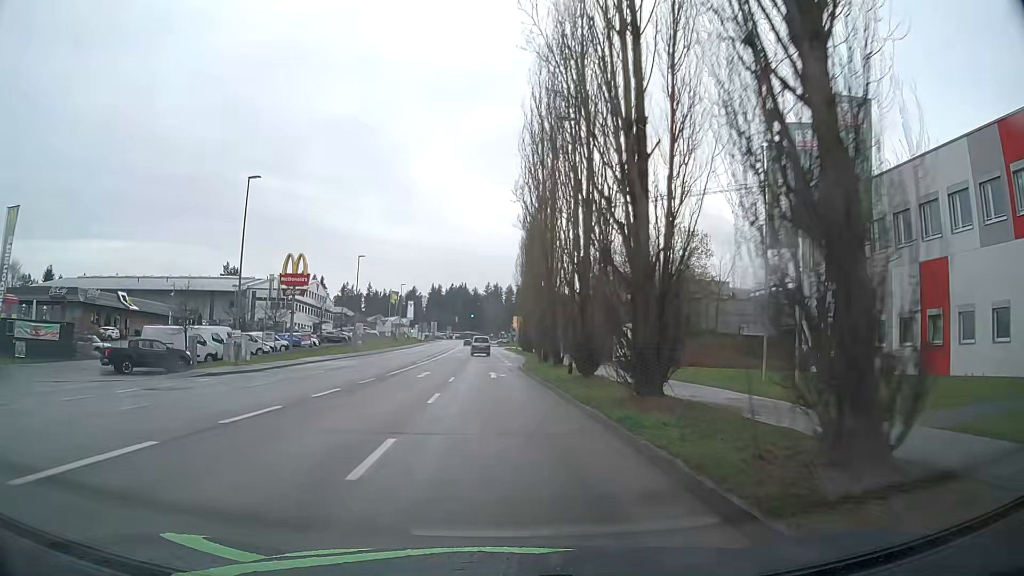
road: tertiary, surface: asphalt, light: Day
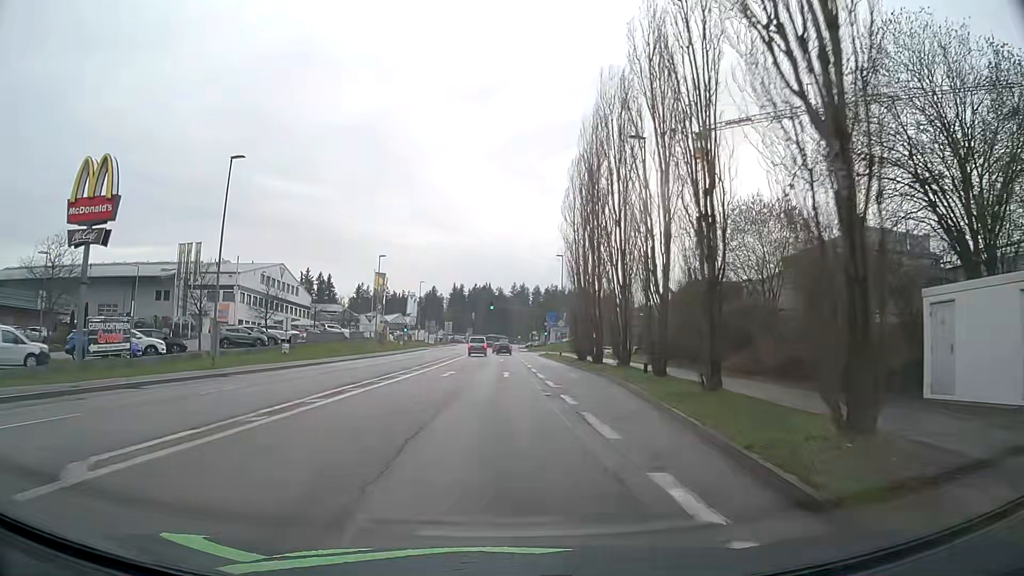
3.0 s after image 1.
(-1.0, +40.6) m; -2°
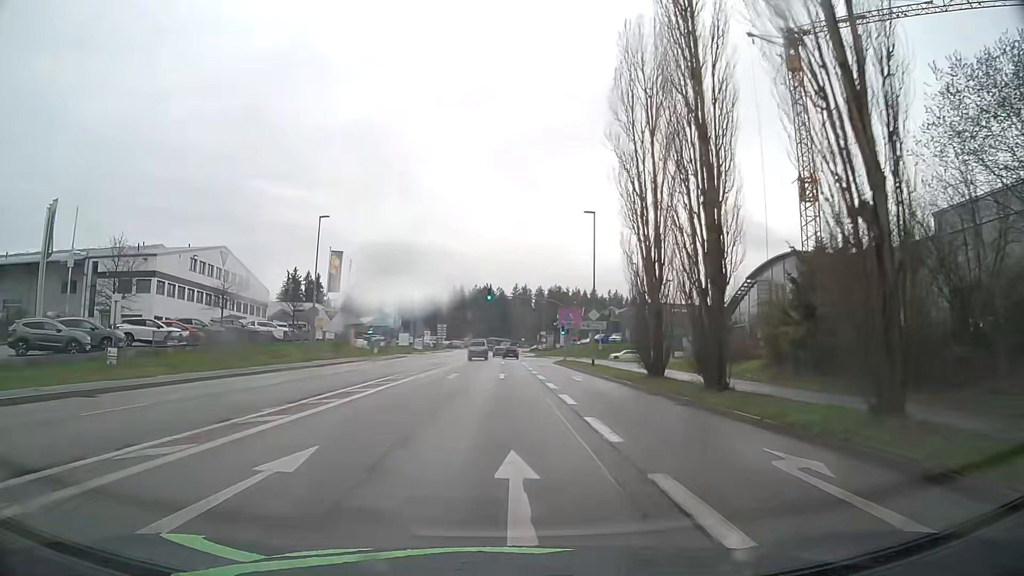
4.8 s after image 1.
(-0.2, +24.4) m; -1°
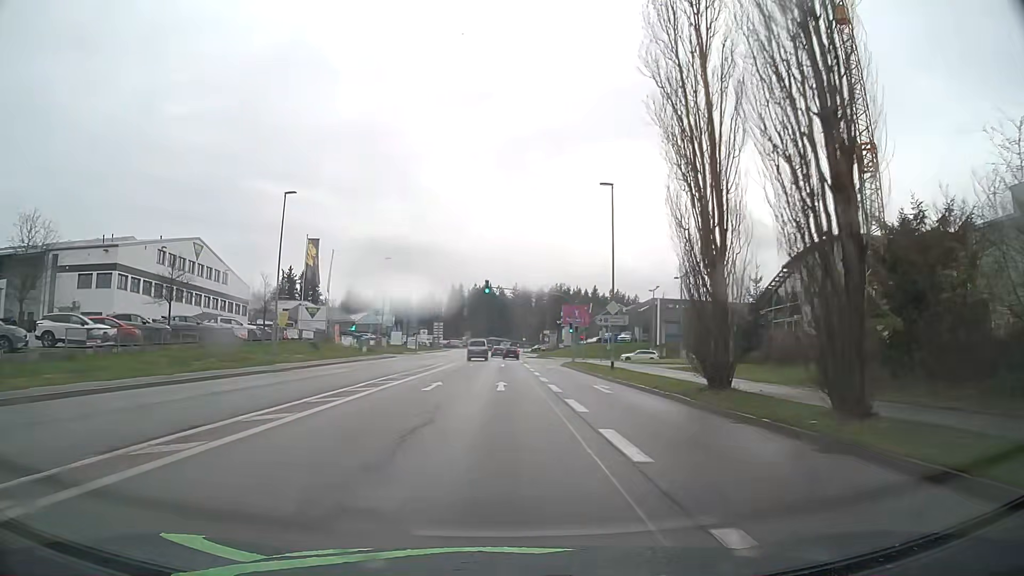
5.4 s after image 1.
(0.0, +8.0) m; 0°
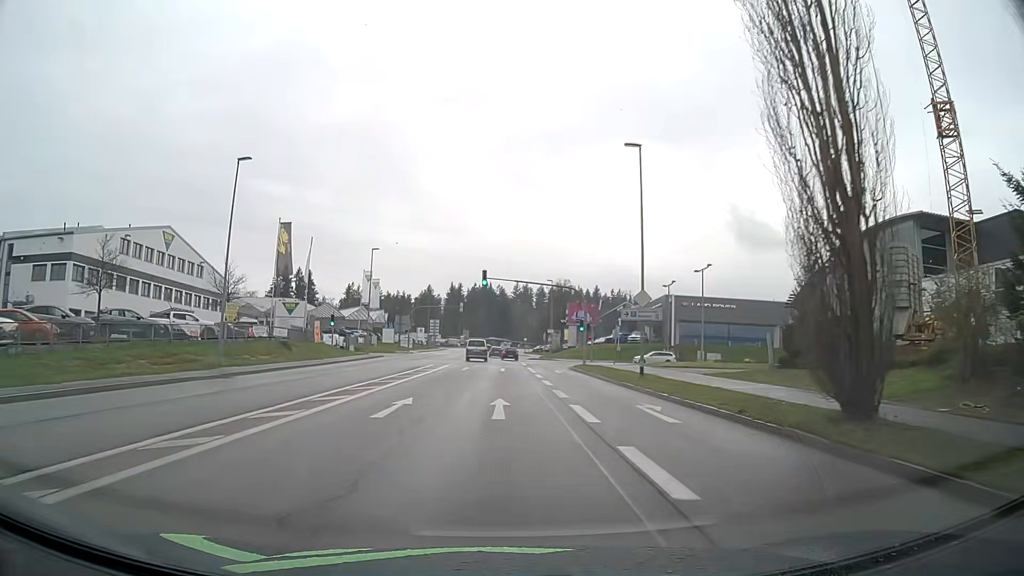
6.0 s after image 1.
(0.0, +7.9) m; 0°
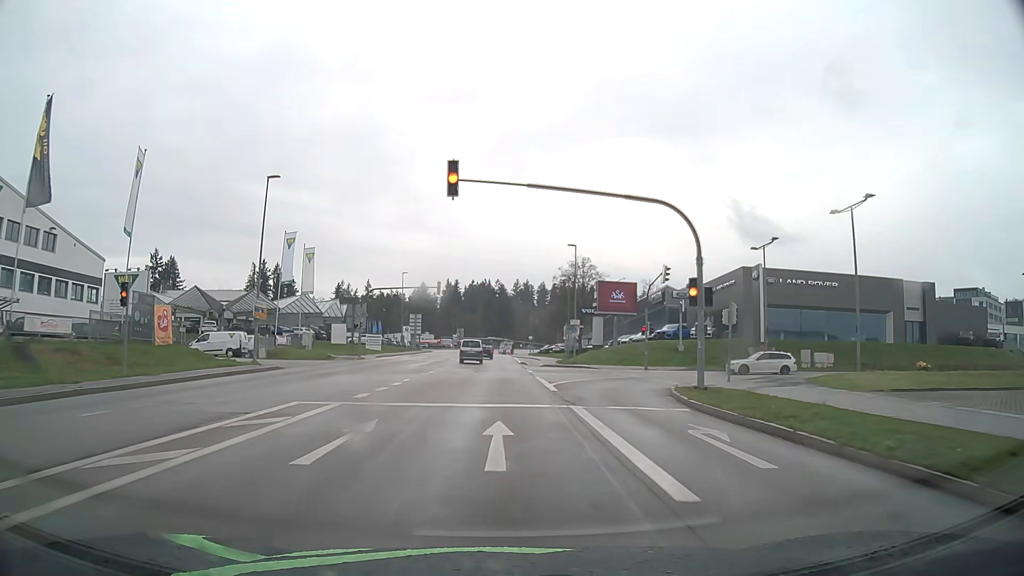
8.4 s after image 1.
(0.0, +30.2) m; 0°
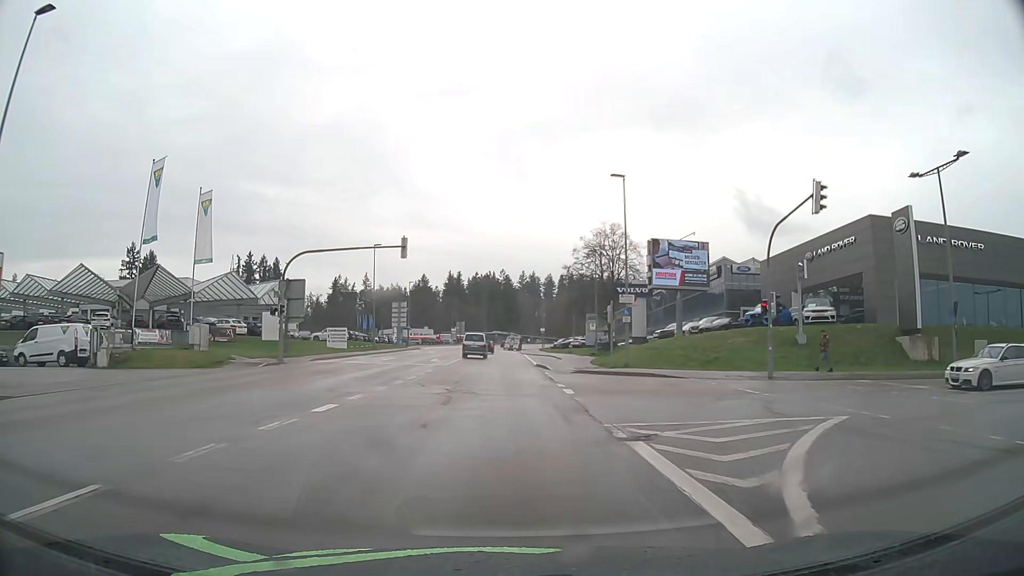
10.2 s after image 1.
(0.0, +22.4) m; 0°
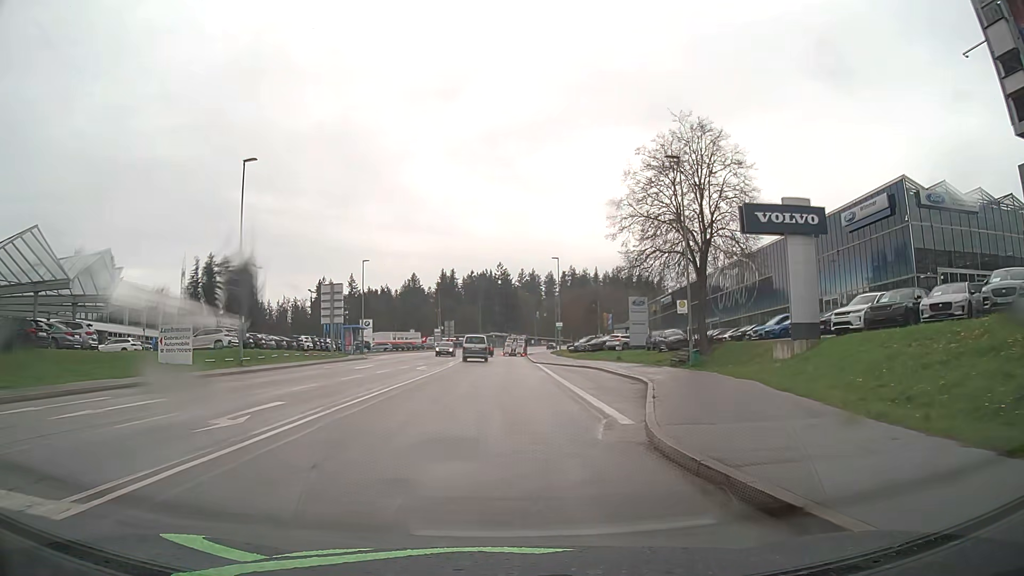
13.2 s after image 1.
(+0.1, +33.8) m; 0°
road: secondary
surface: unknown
(0, +10) (0, +20) (-1, +30) (-1, +40) (-2, +50) (-2, +60) (-3, +70) (-3, +80) (-2, +90) (-2, +100) m
